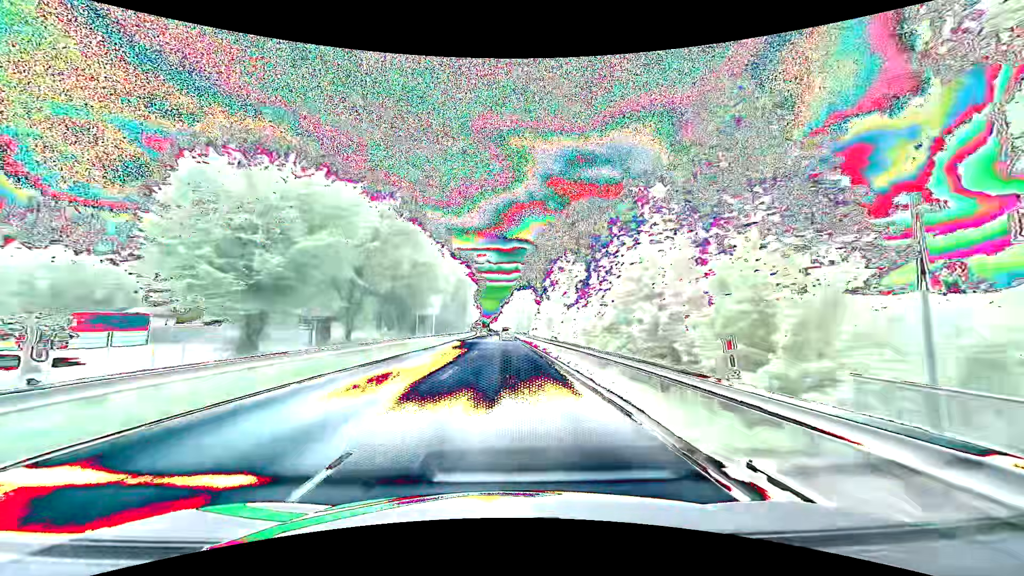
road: primary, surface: asphalt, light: Day
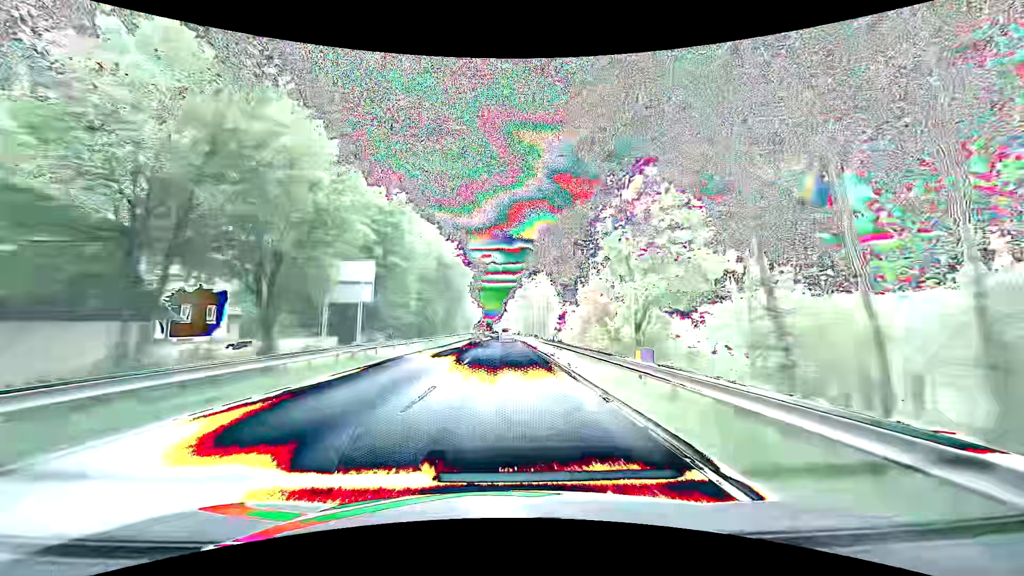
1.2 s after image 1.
(-0.2, +29.8) m; -1°
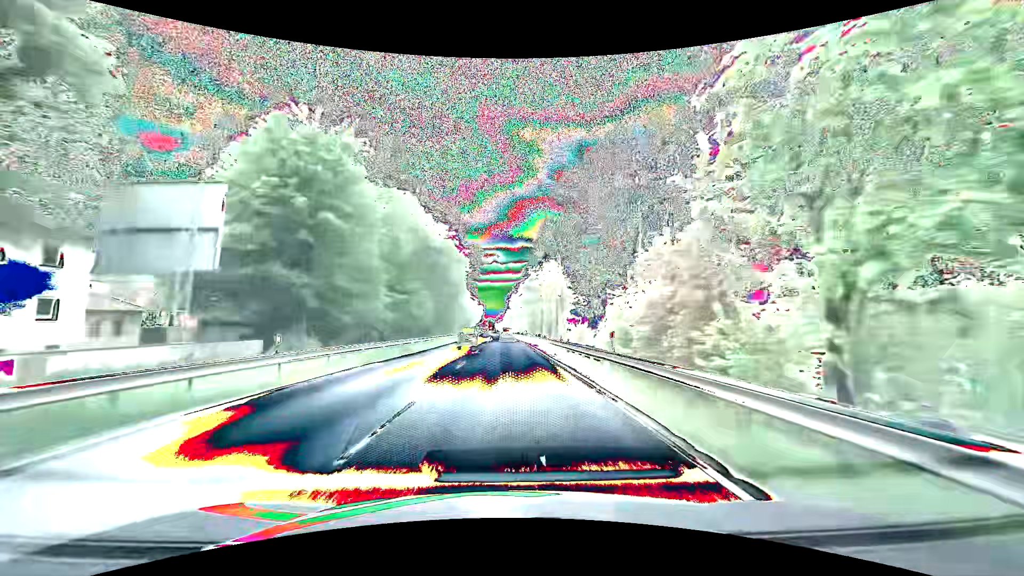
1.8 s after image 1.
(0.0, +15.0) m; 0°
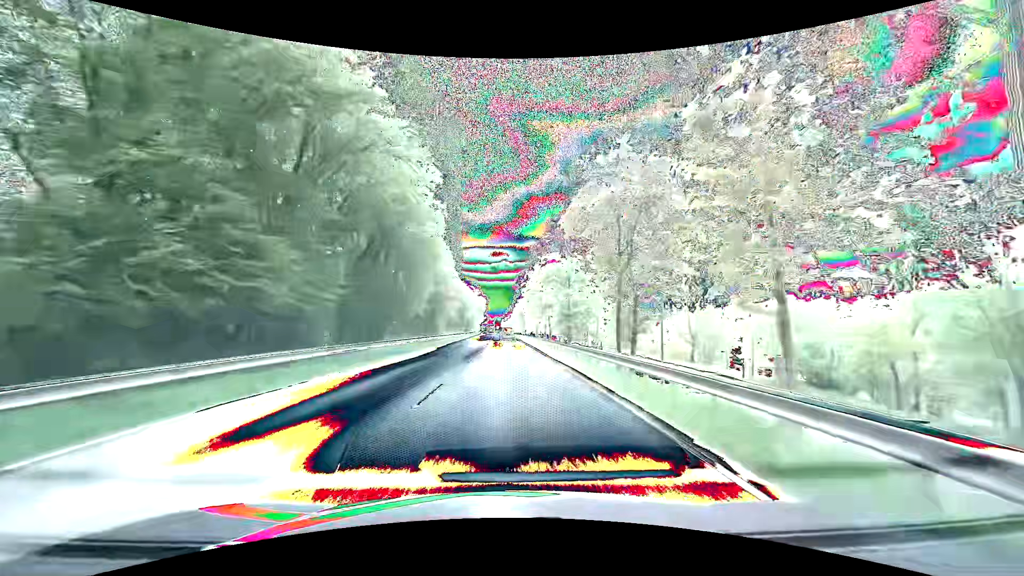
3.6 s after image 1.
(-0.5, +45.0) m; -1°
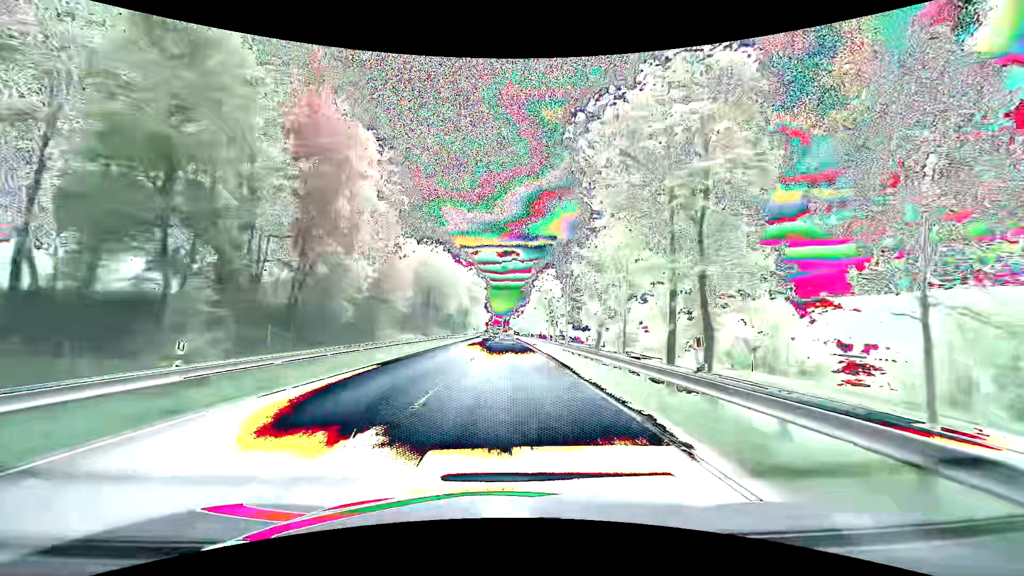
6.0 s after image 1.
(-0.5, +60.3) m; -1°
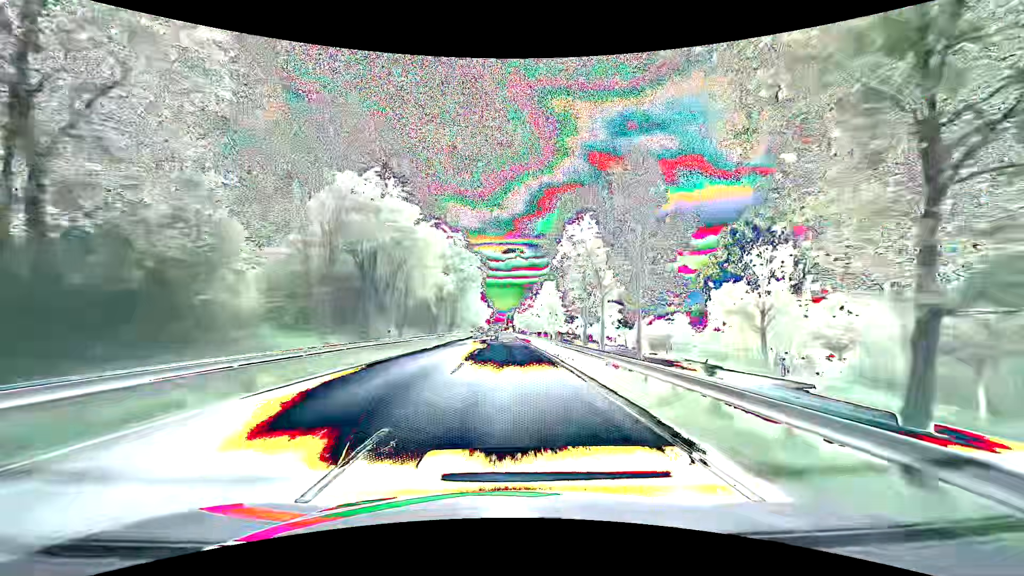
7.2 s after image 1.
(-0.2, +30.2) m; 0°
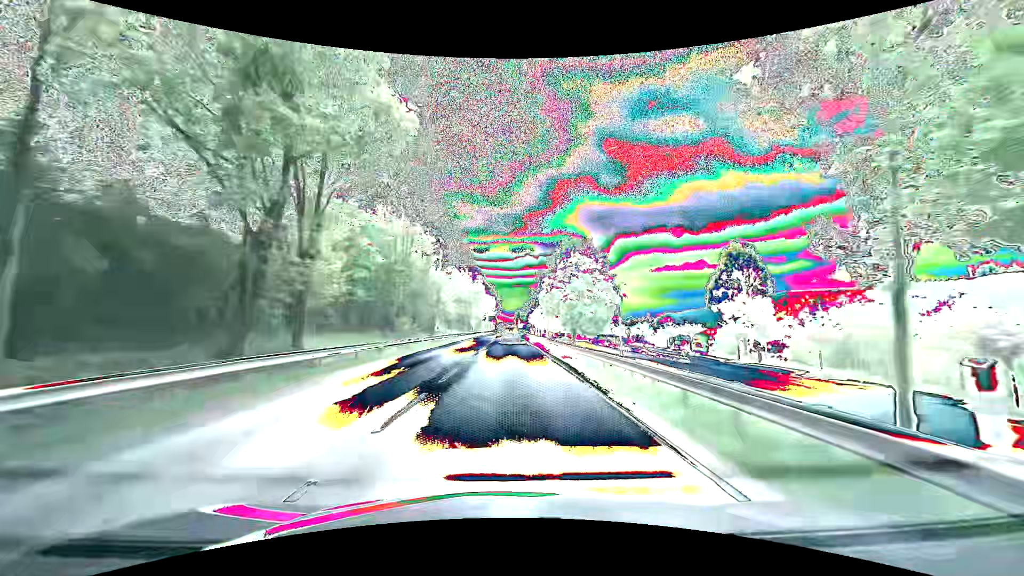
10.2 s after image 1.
(-0.7, +75.0) m; -1°
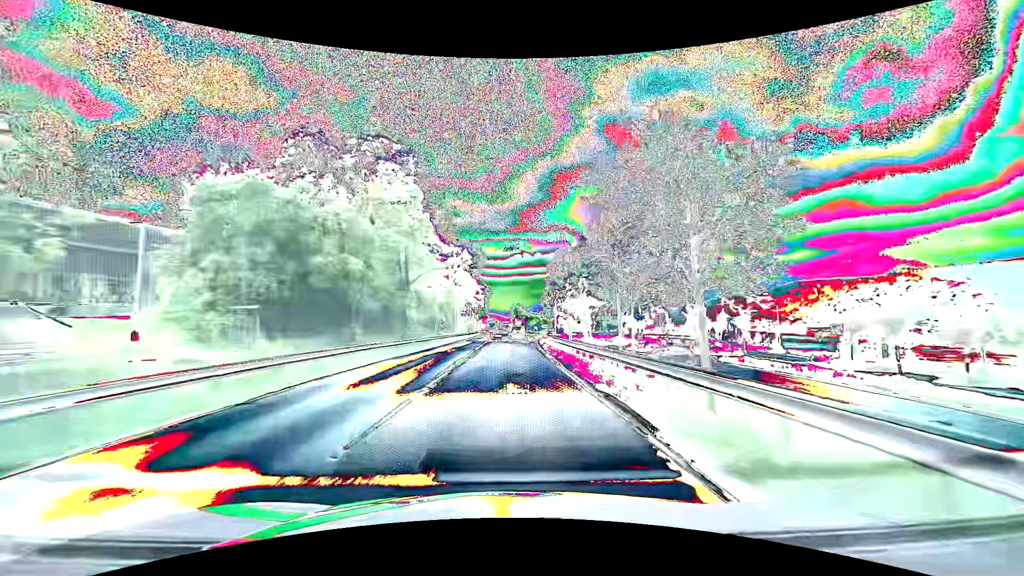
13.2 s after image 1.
(-0.2, +73.9) m; 0°
(0, +10) (0, +20) (0, +30) (+1, +40) (+1, +50) (+1, +60) (+2, +70) (+2, +80) (+2, +90) (+2, +100) m
